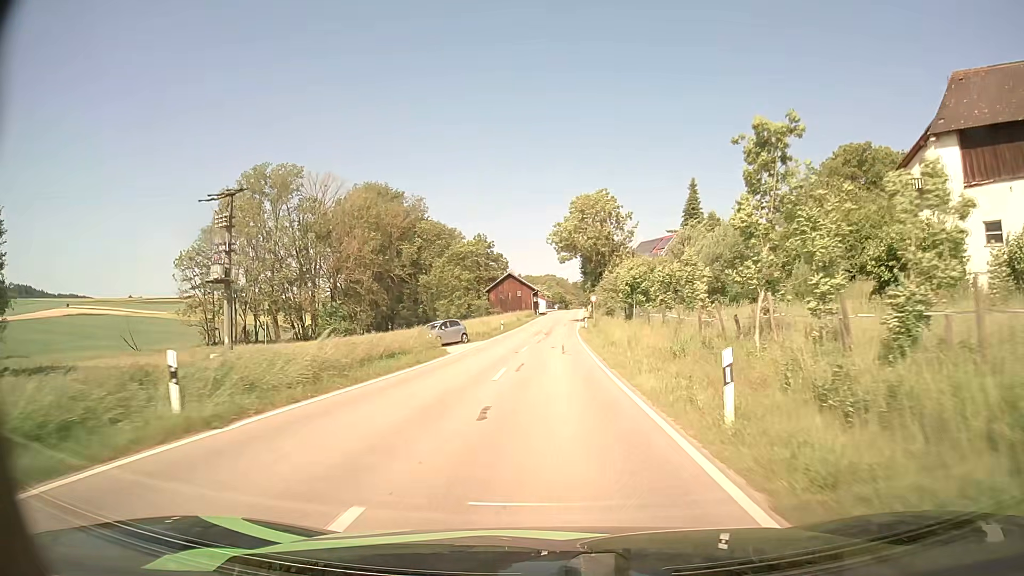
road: tertiary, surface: asphalt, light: Day
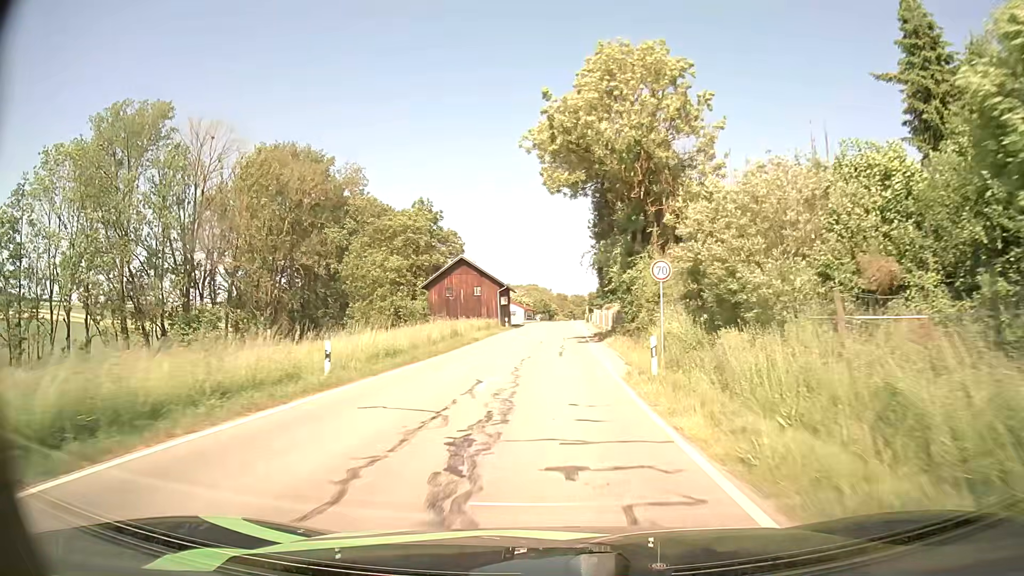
(+0.4, +43.8) m; +2°
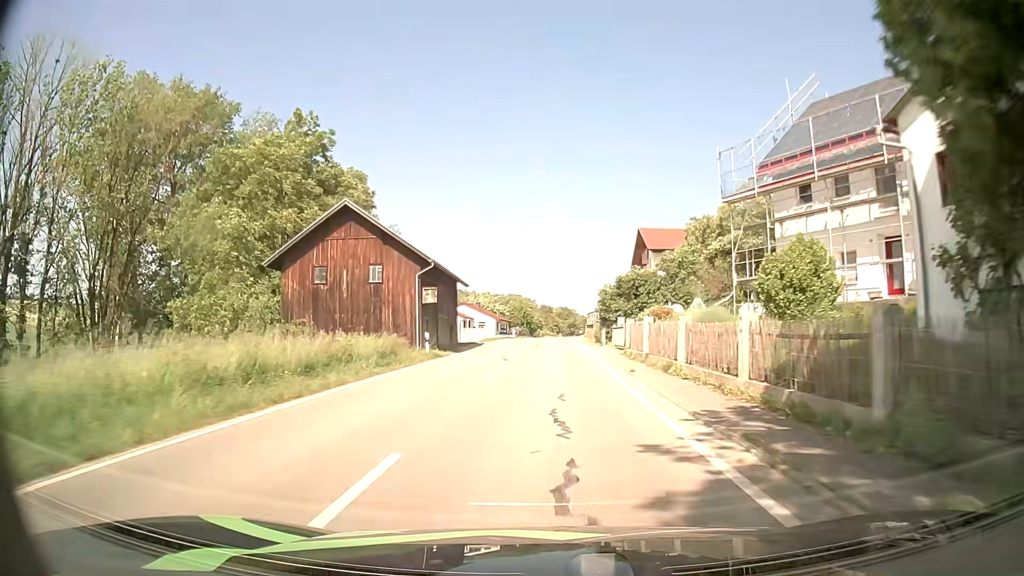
(+0.4, +35.5) m; +1°
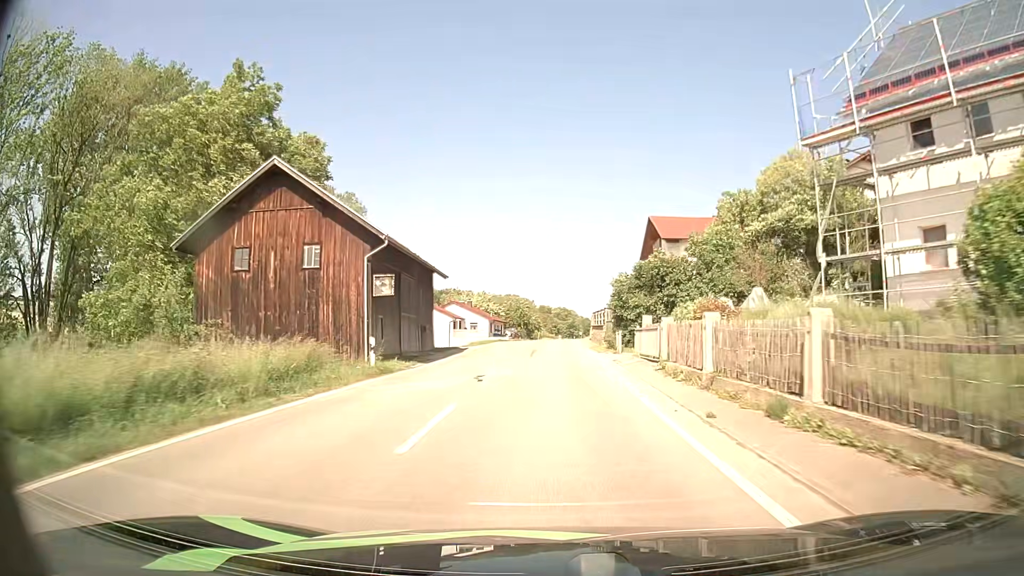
(+0.1, +8.9) m; 0°
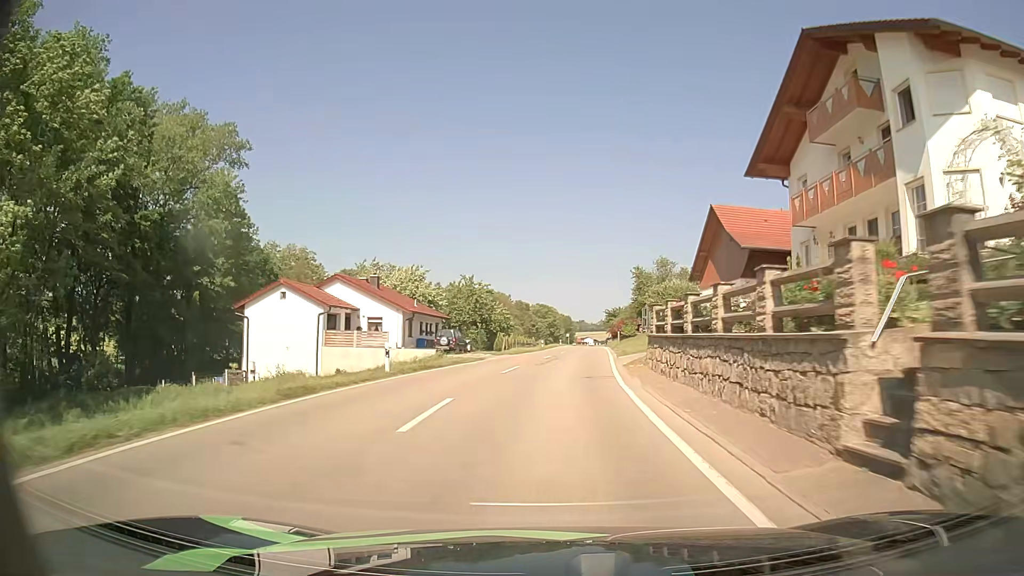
(+0.3, +44.6) m; +2°
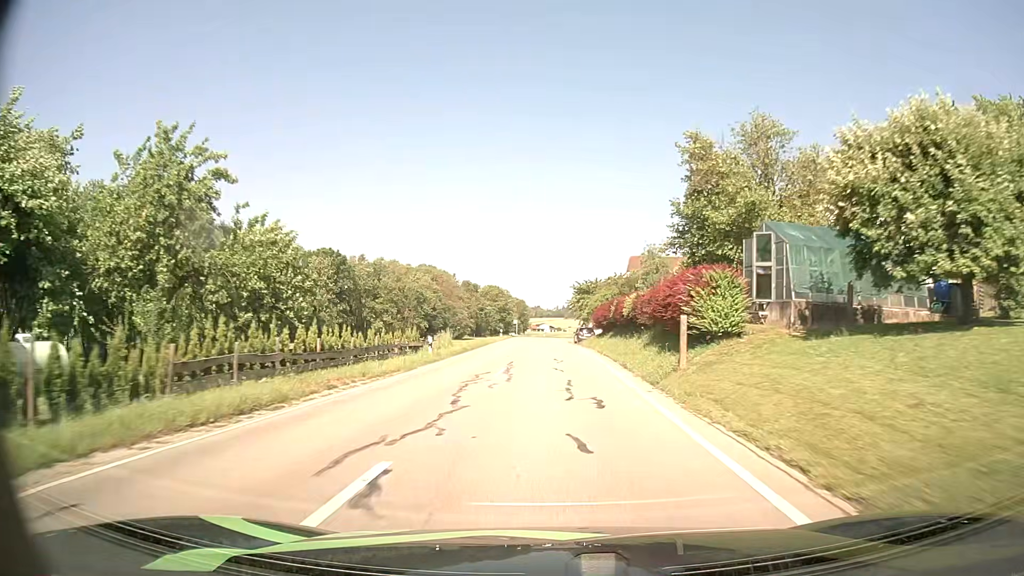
(+2.3, +45.3) m; +4°
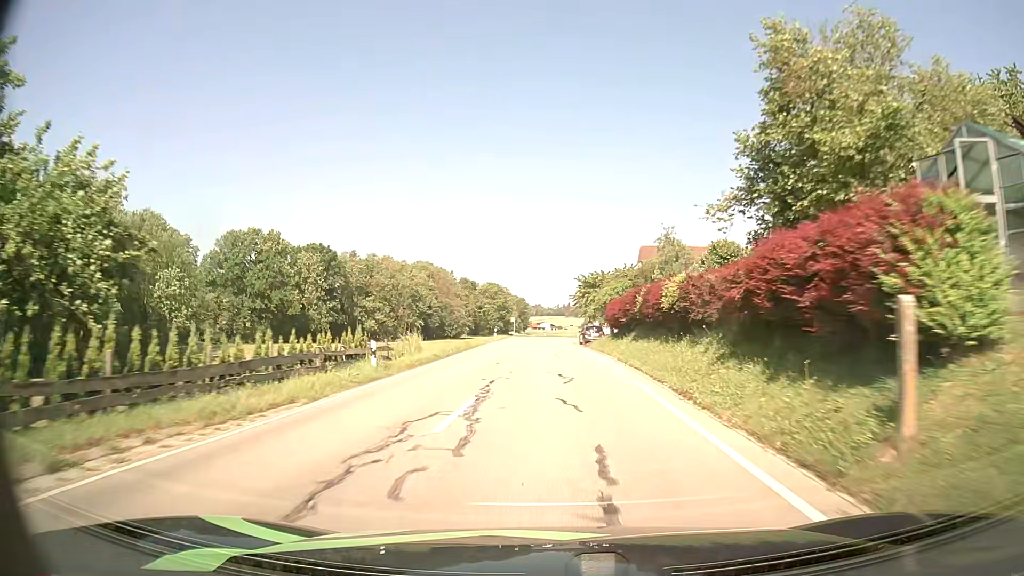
(0.0, +9.3) m; 0°
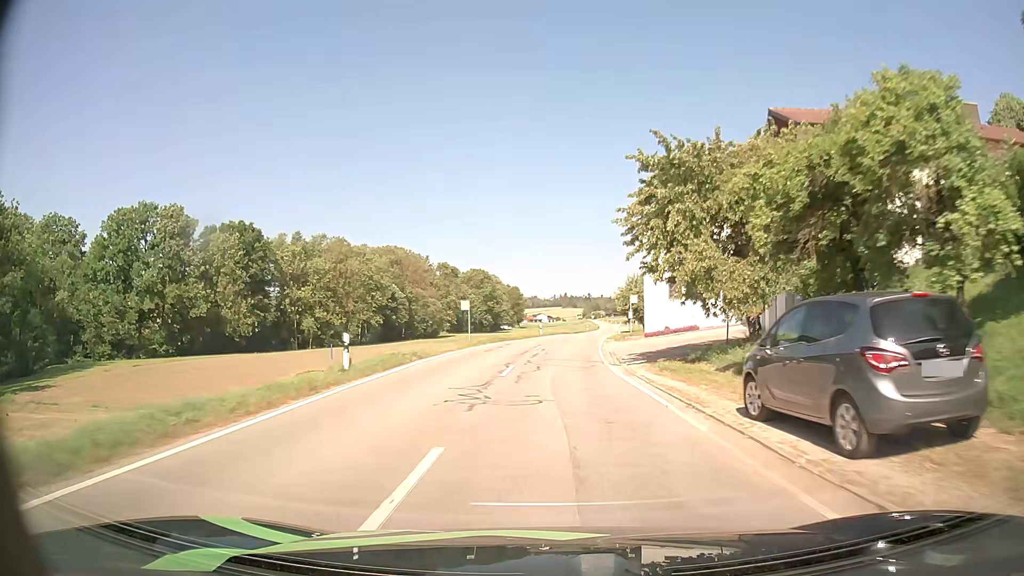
(0.0, +47.8) m; 0°
(0, +10) (0, +20) (+1, +30) (+1, +40) (+2, +50) (+4, +60) (+5, +70) (+6, +80) (+8, +90) (+9, +99) m
